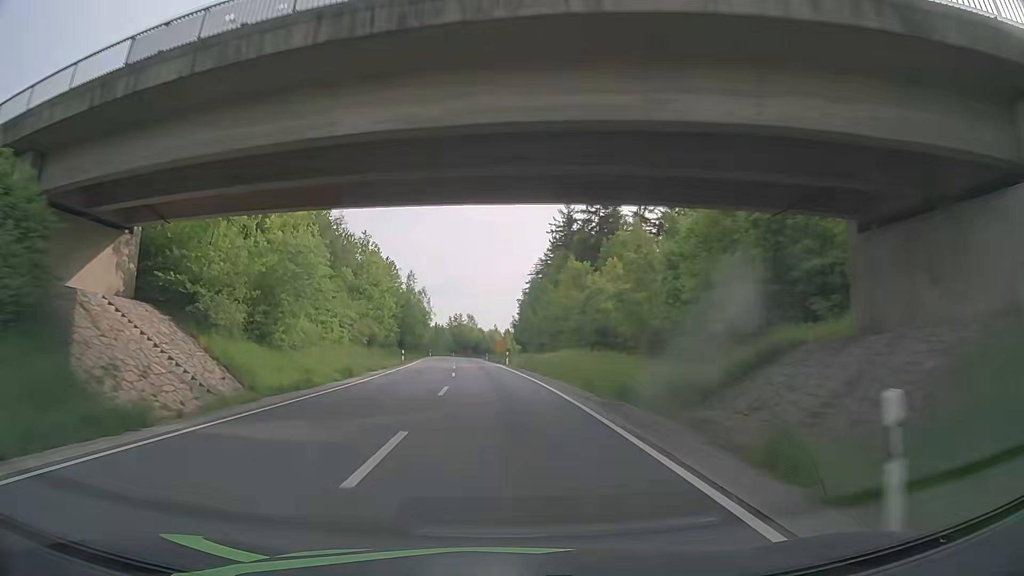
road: secondary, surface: asphalt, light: Day
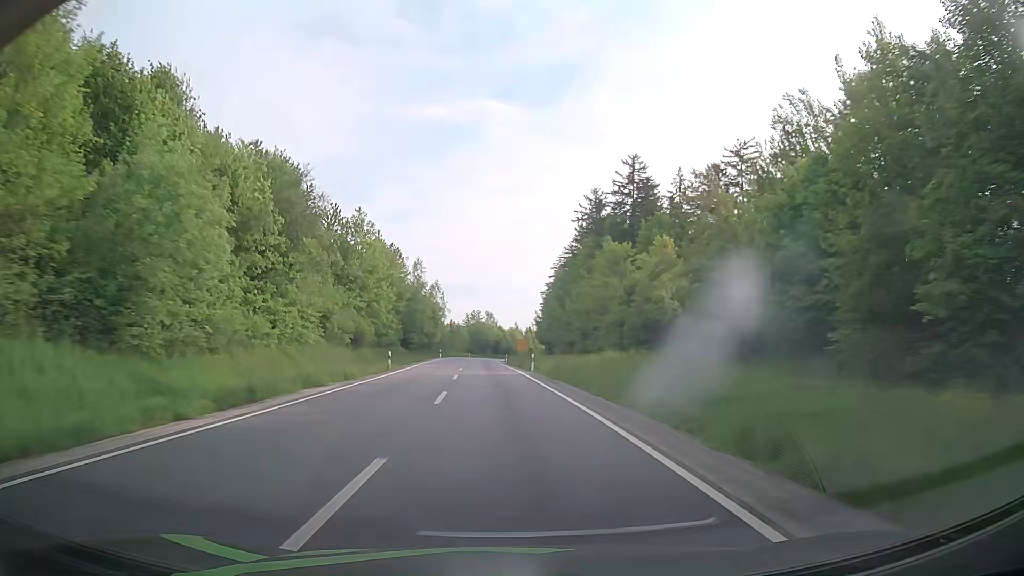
(-0.2, +14.5) m; -2°
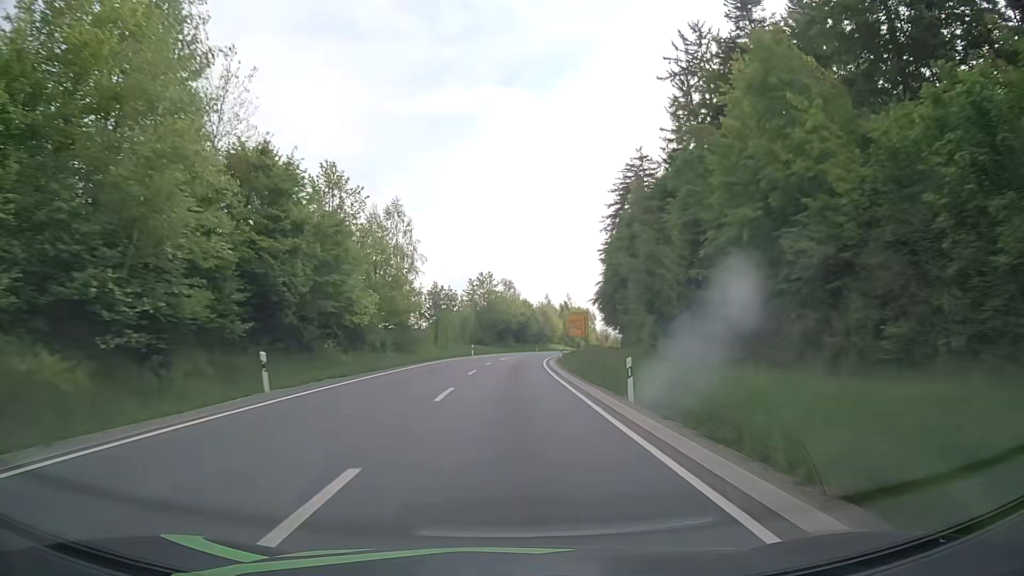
(-1.7, +73.5) m; -1°
(0, +10) (0, +20) (0, +30) (+1, +40) (+1, +50) (+2, +60) (+3, +70) (+4, +80) (+5, +90) (+7, +100) m
